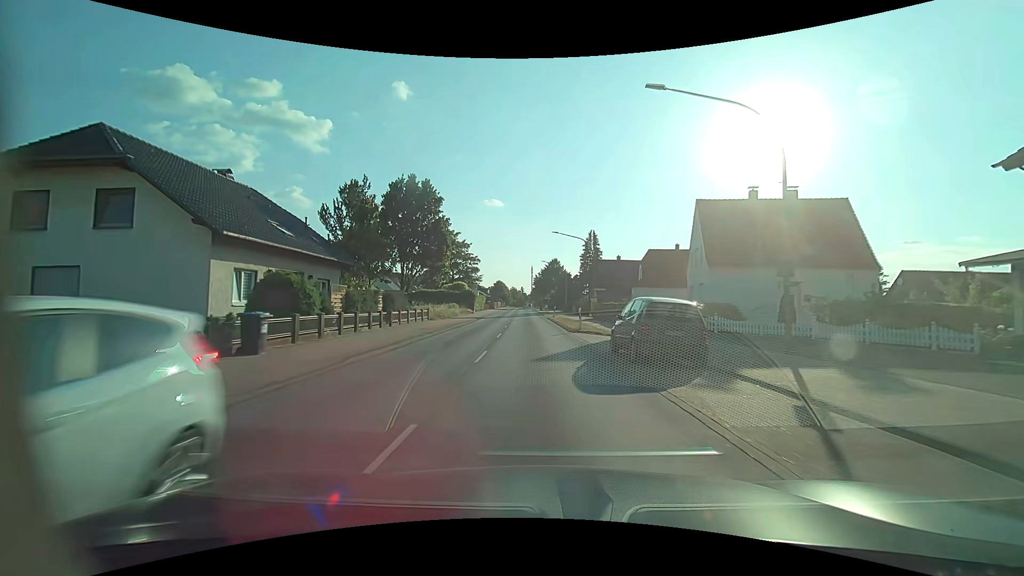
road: primary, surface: asphalt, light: Day
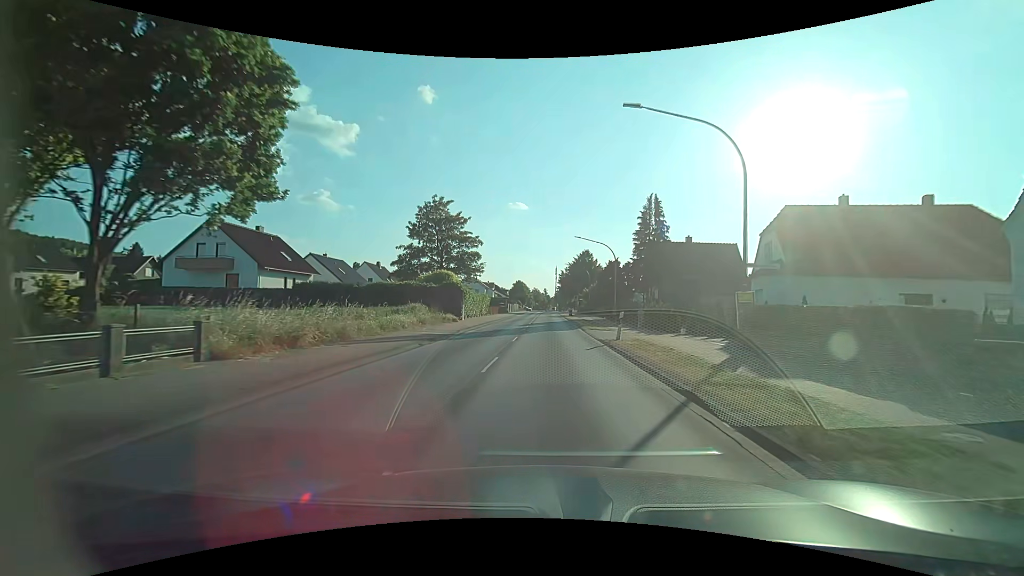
(-0.9, +28.6) m; -3°
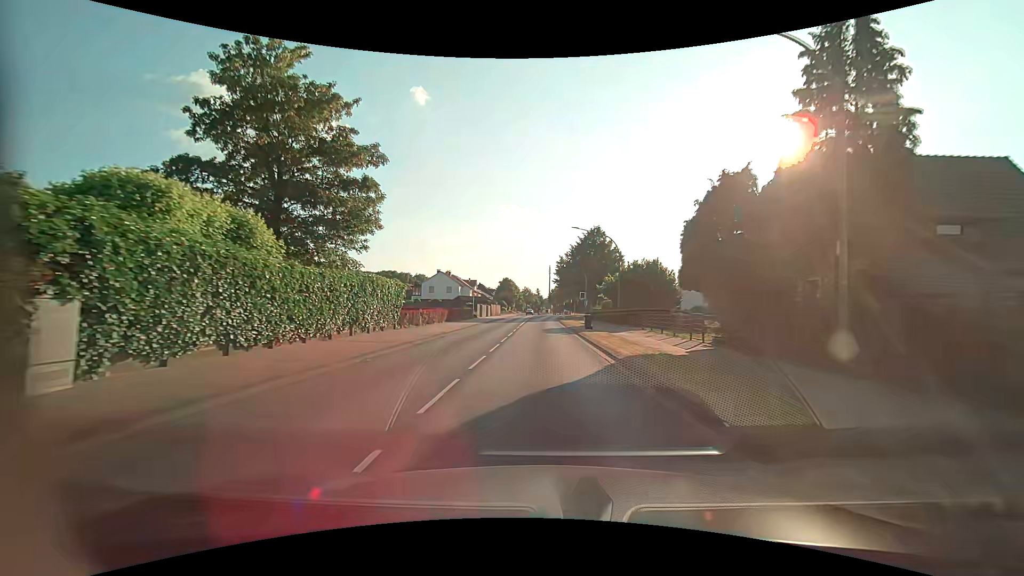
(+0.6, +35.7) m; +1°
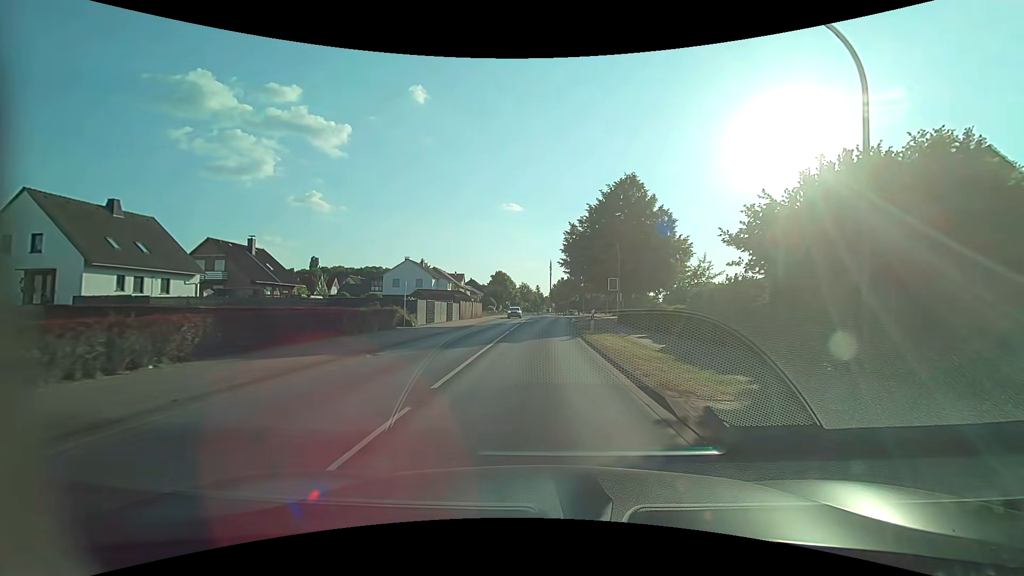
(0.0, +29.8) m; 0°
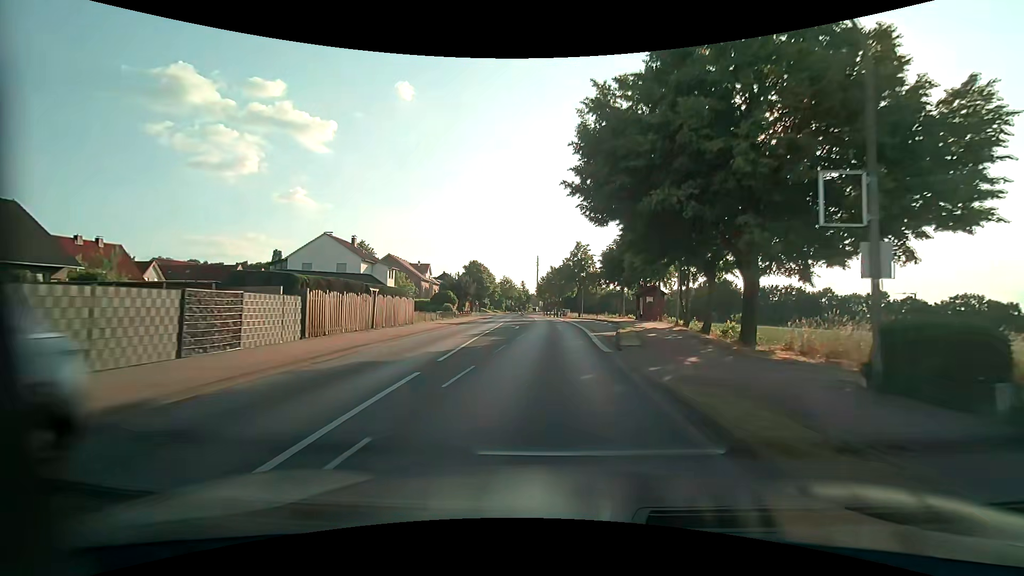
(0.0, +30.6) m; +1°
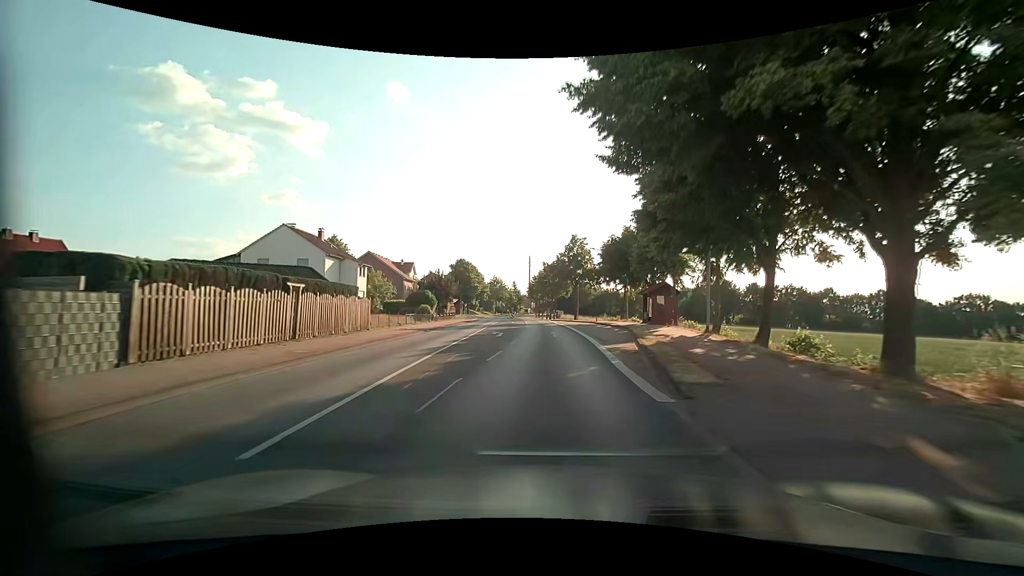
(+0.1, +7.7) m; +1°
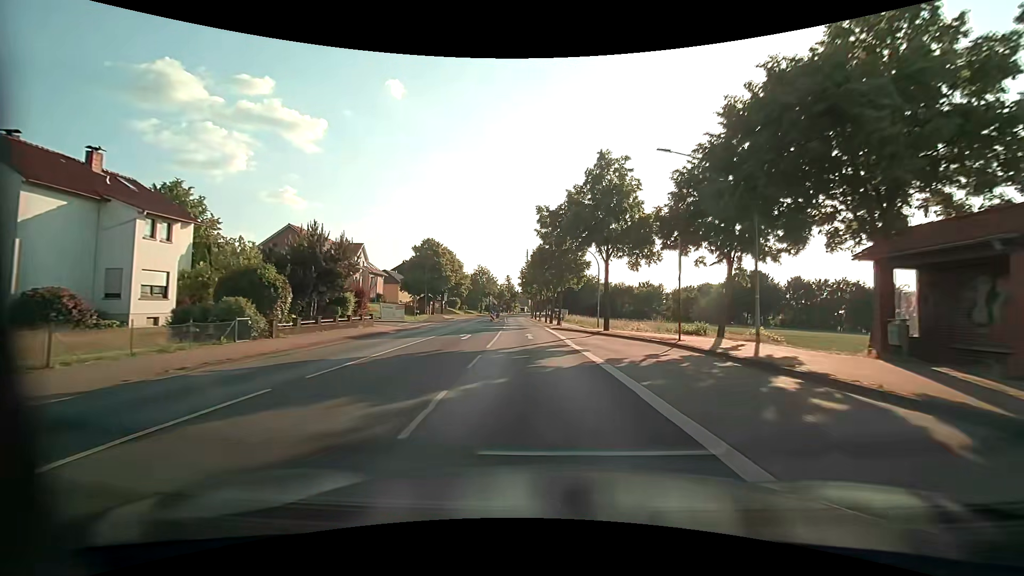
(+0.3, +31.4) m; 0°
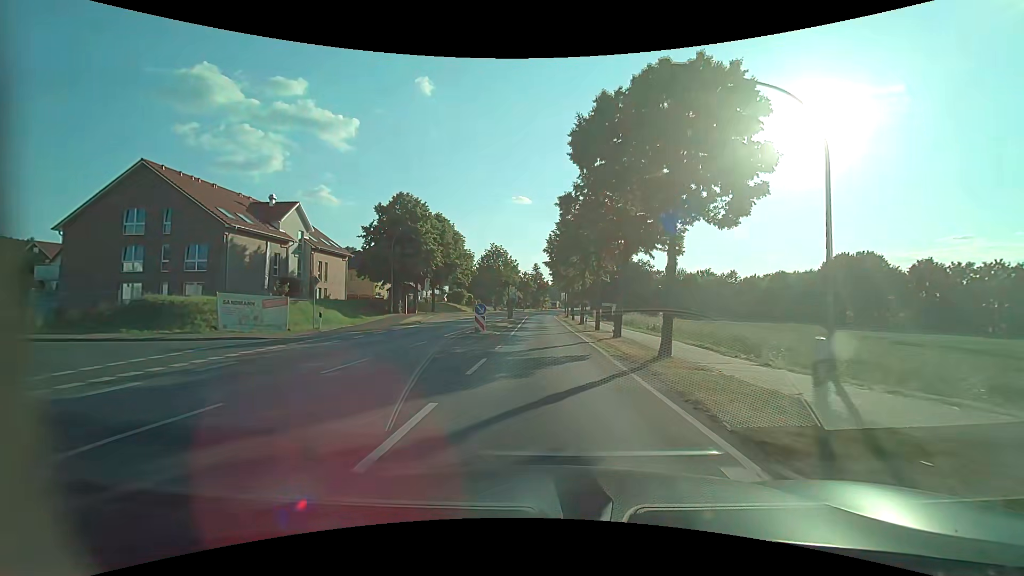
(-1.1, +32.2) m; -3°
(0, +10) (0, +20) (0, +30) (0, +40) (-1, +50) (-1, +60) (-1, +70) (0, +80) (0, +90) (+1, +100) m
